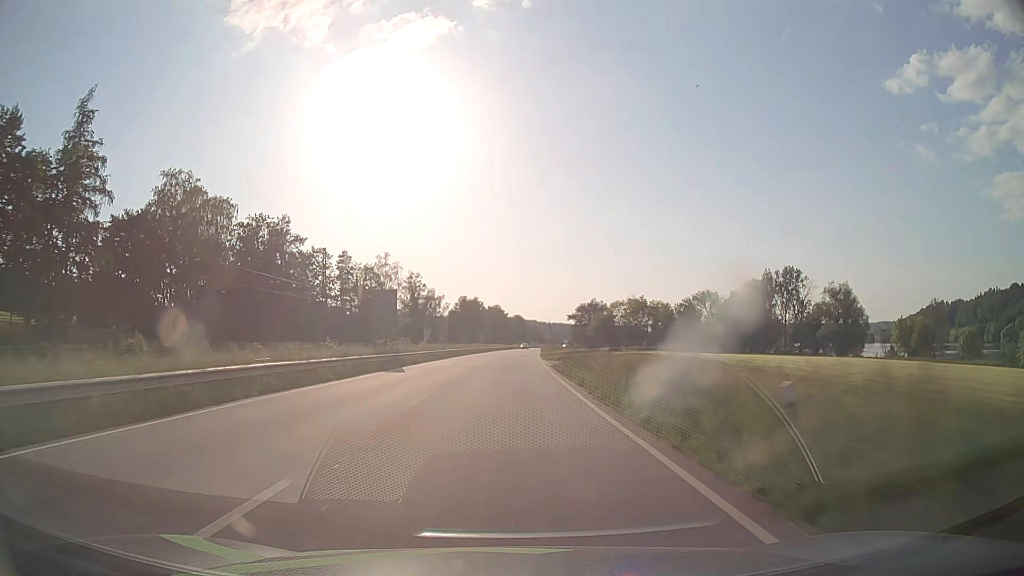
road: primary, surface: asphalt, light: Day
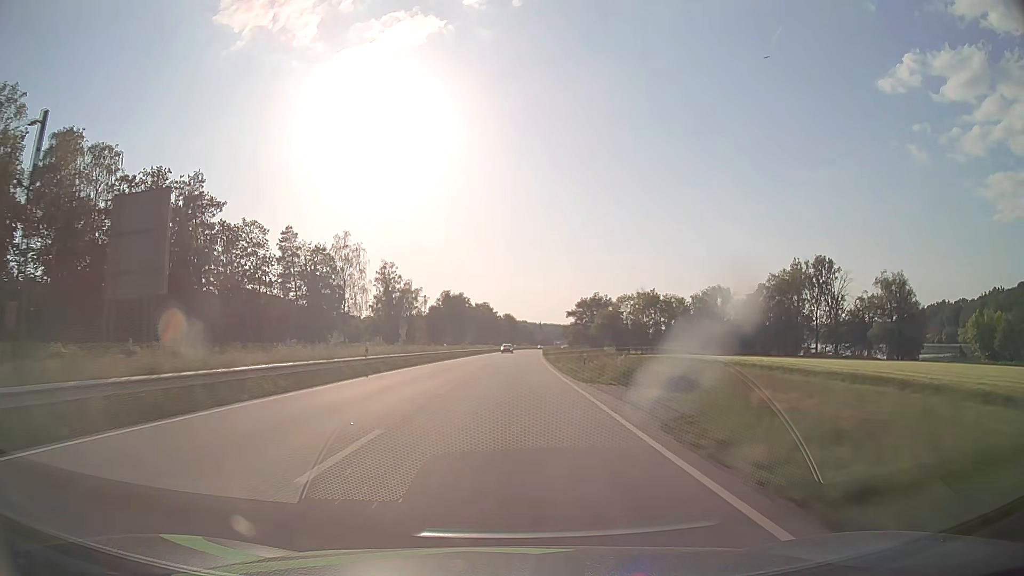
(+0.2, +31.6) m; +1°
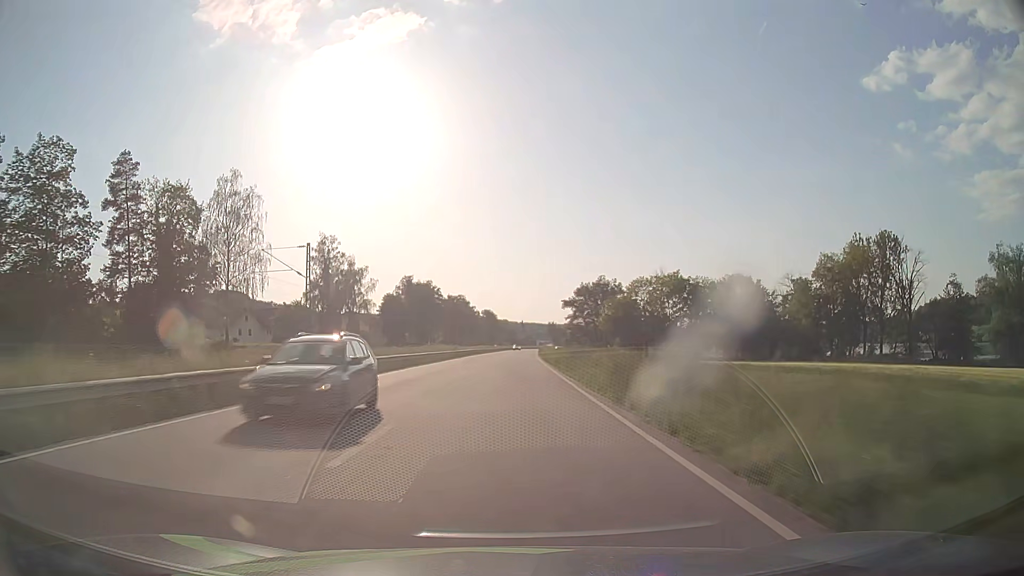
(+0.8, +47.4) m; +2°
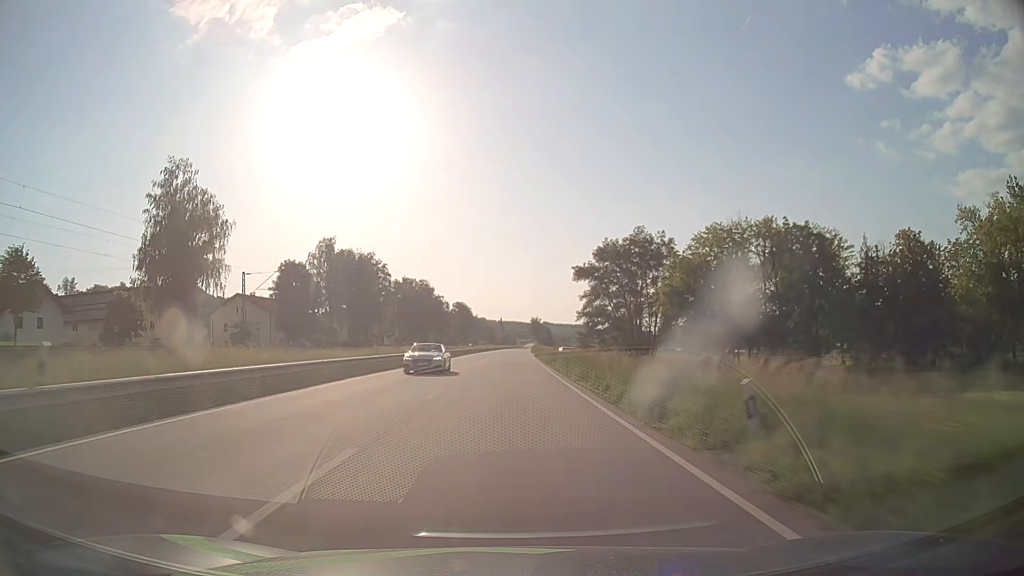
(+1.0, +63.2) m; +2°
